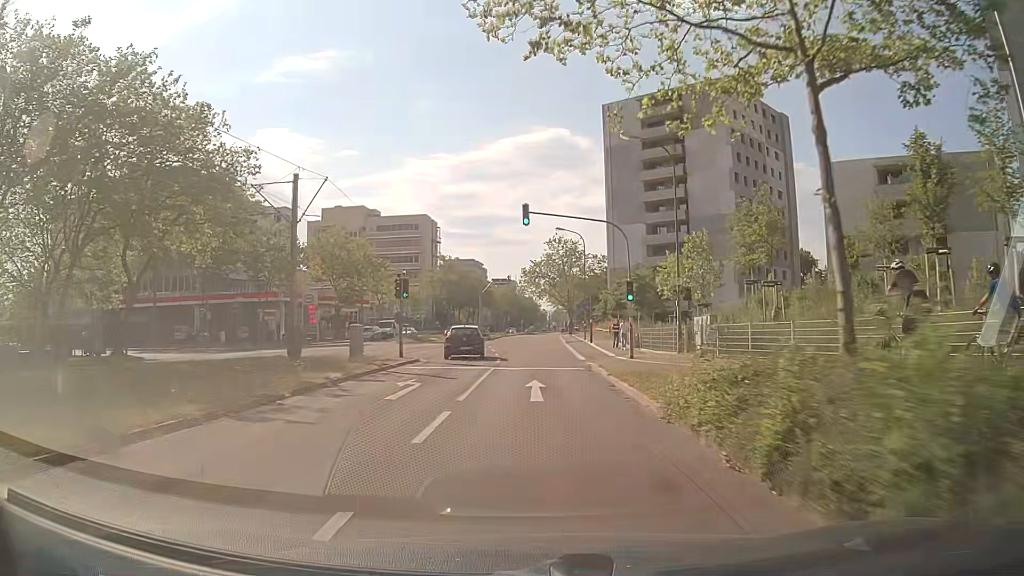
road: tertiary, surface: asphalt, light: Day
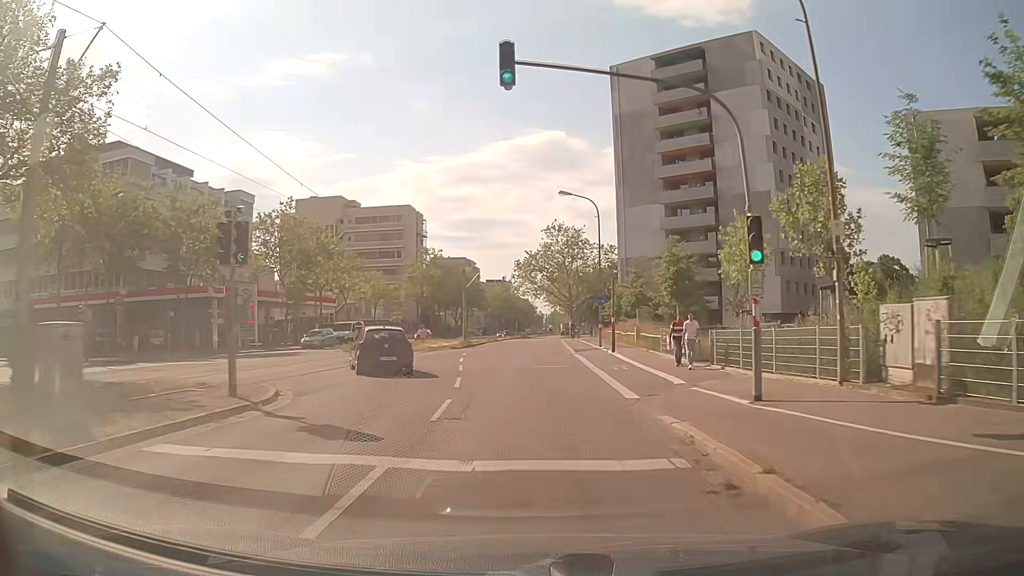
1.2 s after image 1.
(0.0, +15.8) m; 0°
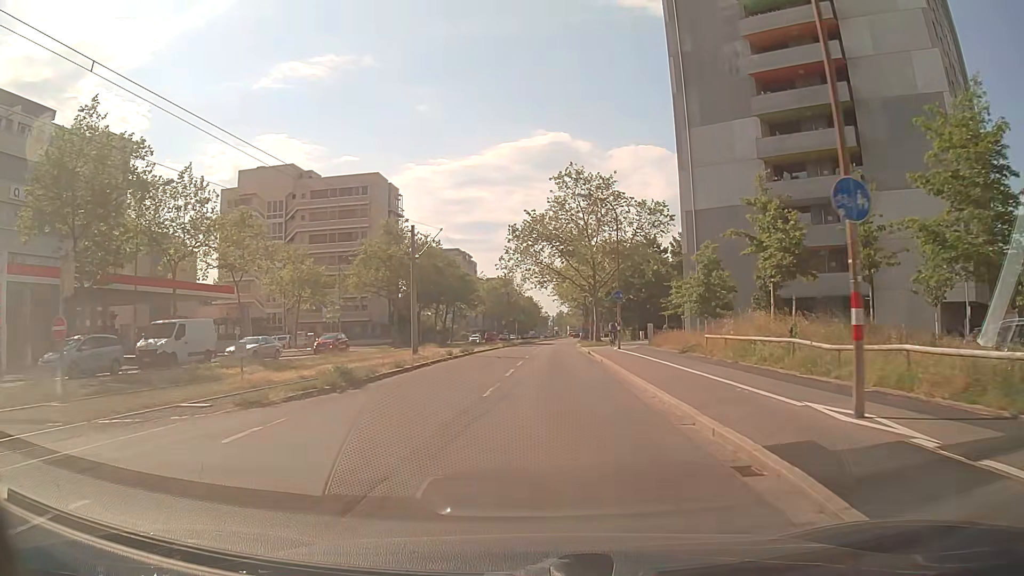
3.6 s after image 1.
(0.0, +32.1) m; 0°
(0, +10) (0, +20) (0, +30) (-1, +40) (-1, +50) (-1, +60) (-1, +70) (0, +80) (0, +90) (+1, +100) m
